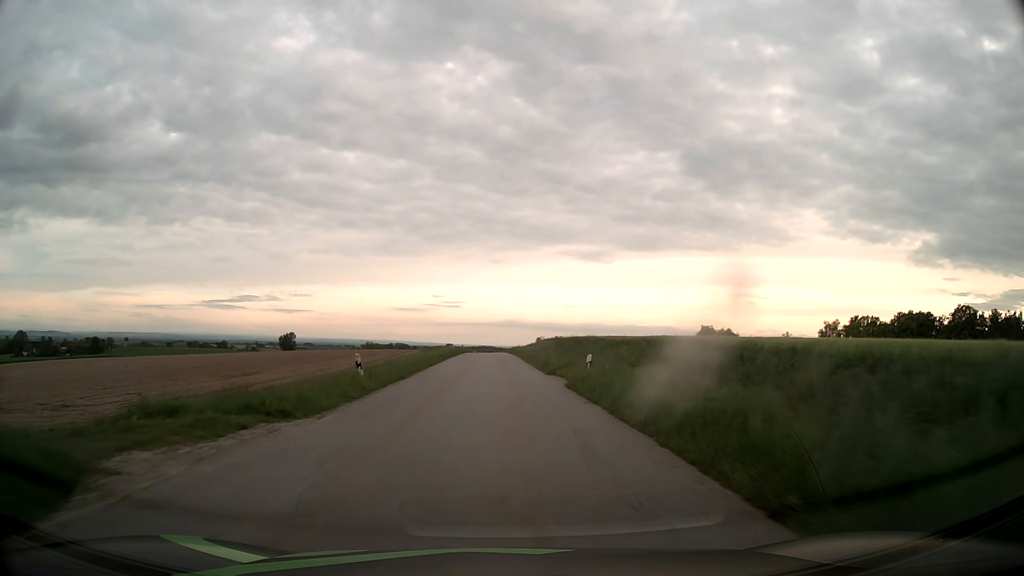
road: tertiary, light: Day
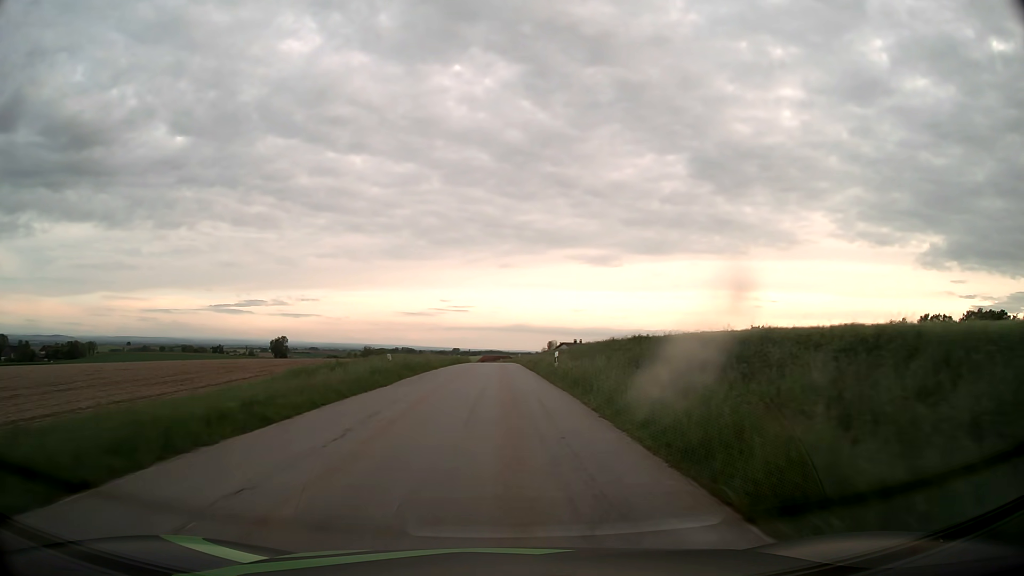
(-0.7, +42.5) m; -1°
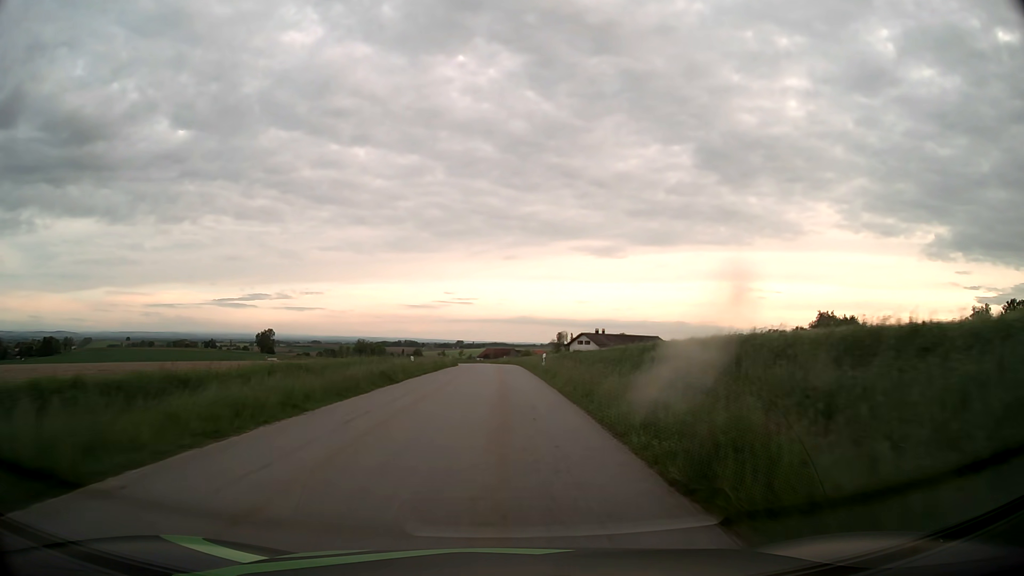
(-0.1, +42.7) m; 0°
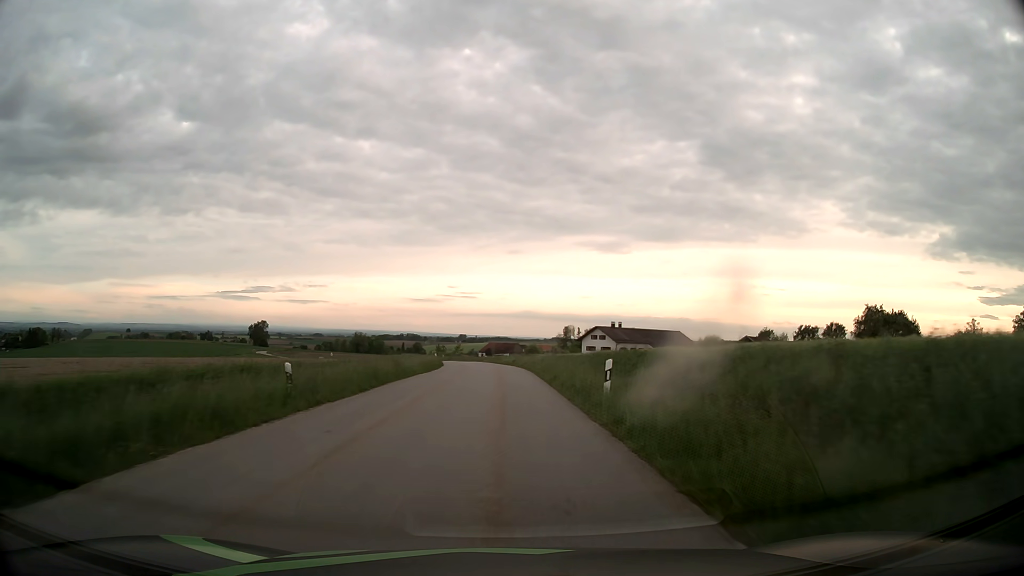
(-0.1, +21.5) m; 0°
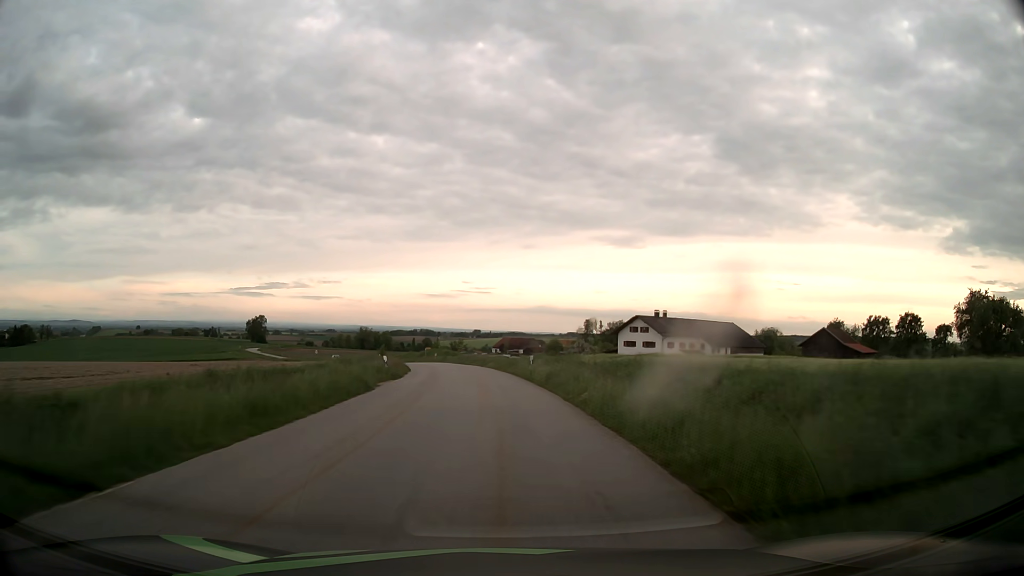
(-0.2, +32.5) m; -1°
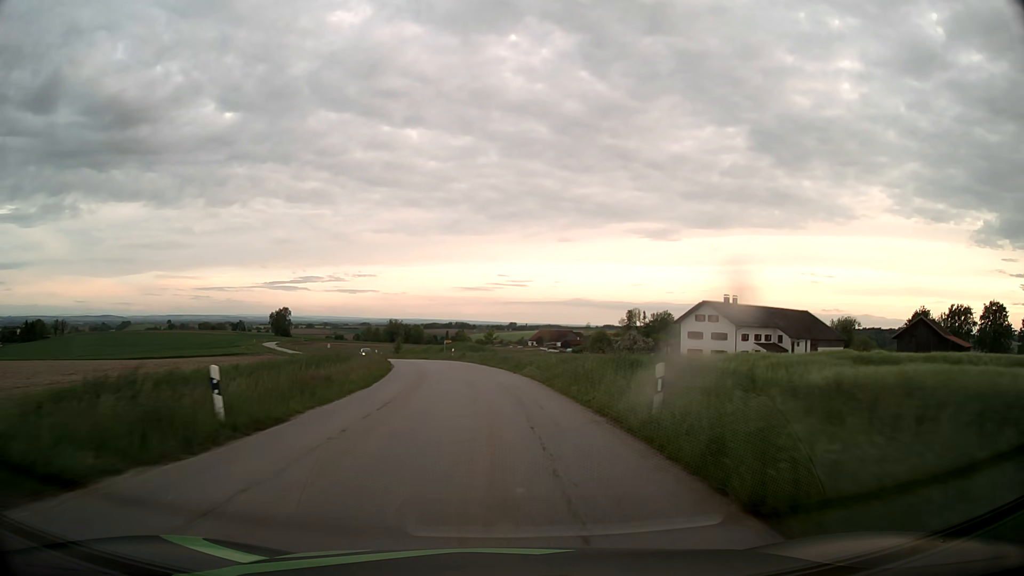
(-0.5, +21.8) m; -3°
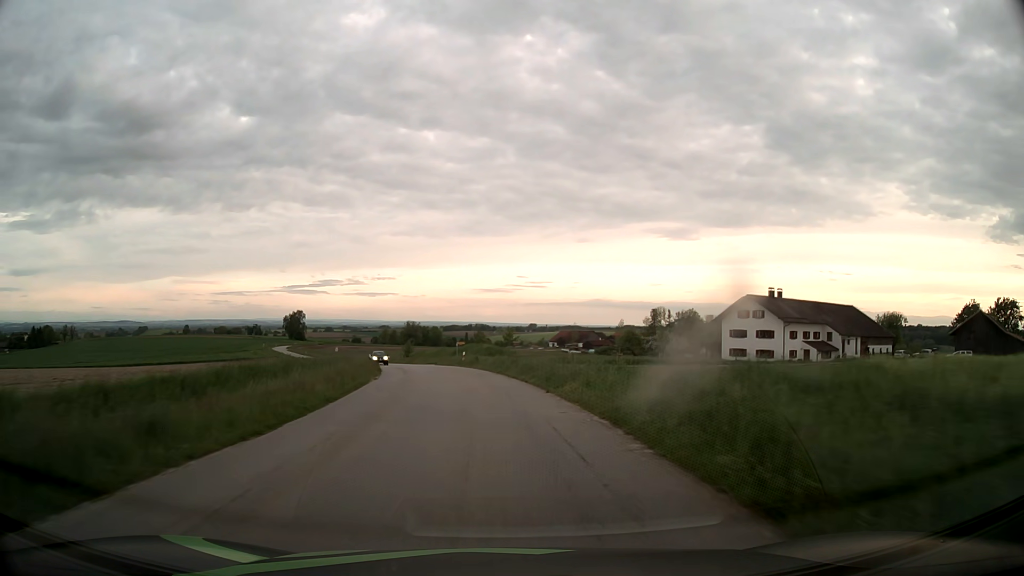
(-0.2, +10.9) m; -2°
